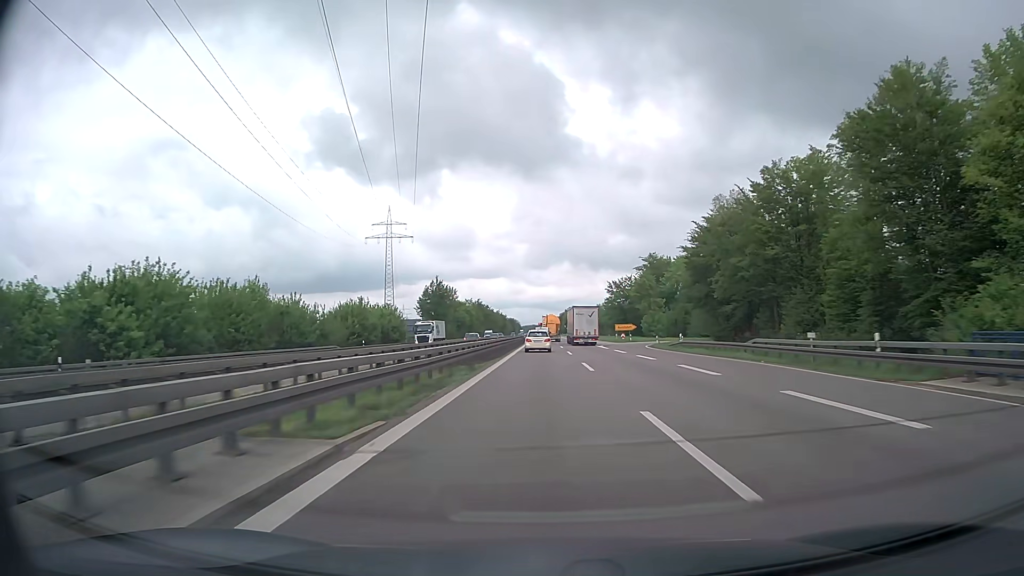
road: trunk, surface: asphalt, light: Day
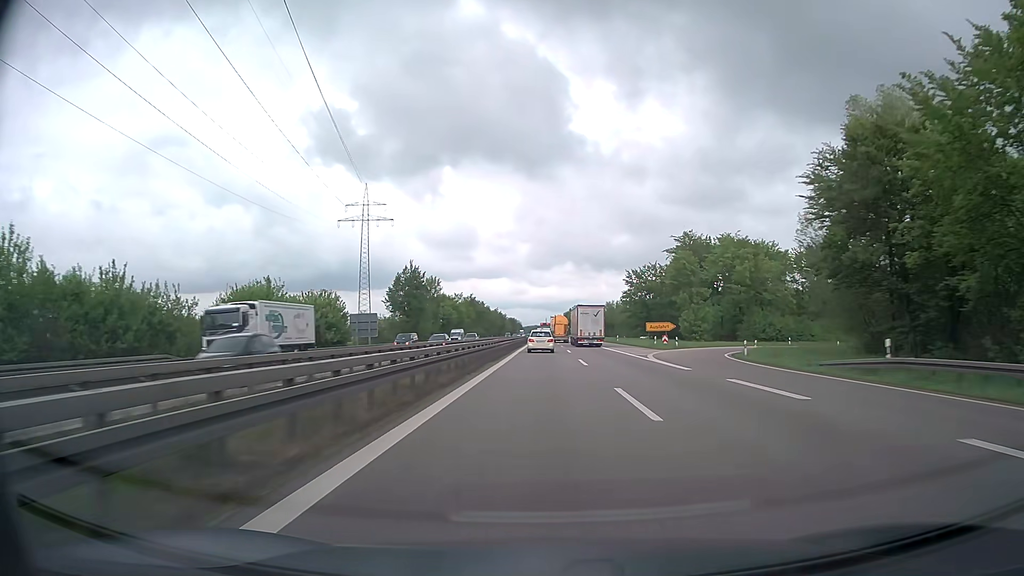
(0.0, +31.2) m; 0°
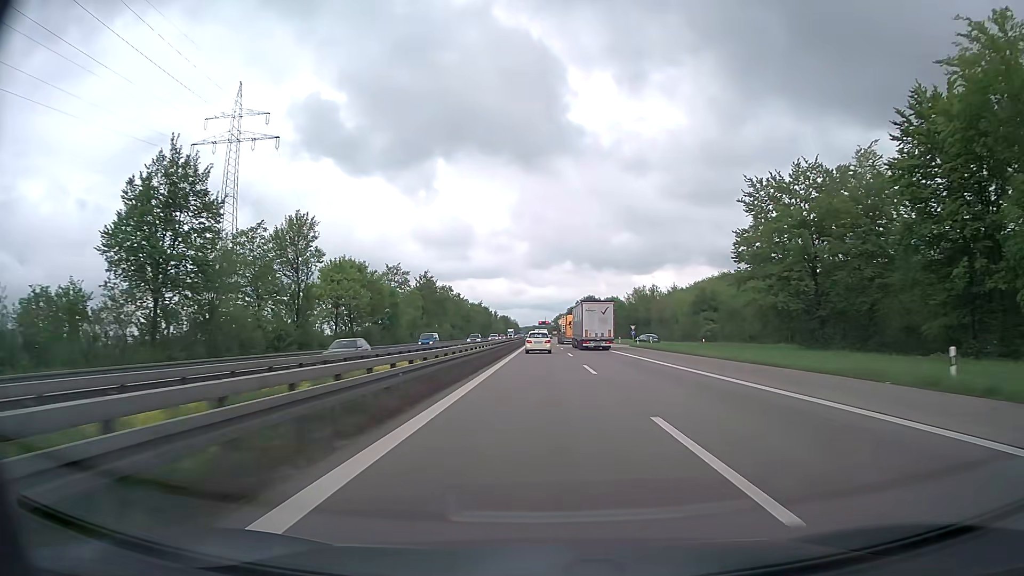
(-0.1, +78.1) m; 0°
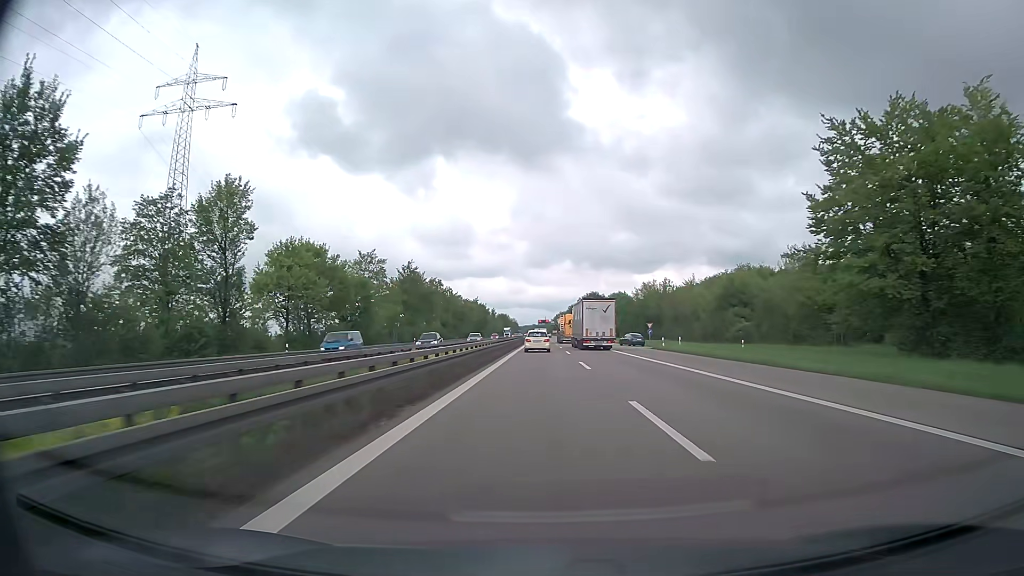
(0.0, +15.7) m; 0°
(0, +10) (0, +20) (0, +30) (0, +40) (0, +50) (0, +60) (0, +70) (0, +80) (0, +90) (0, +100) m
